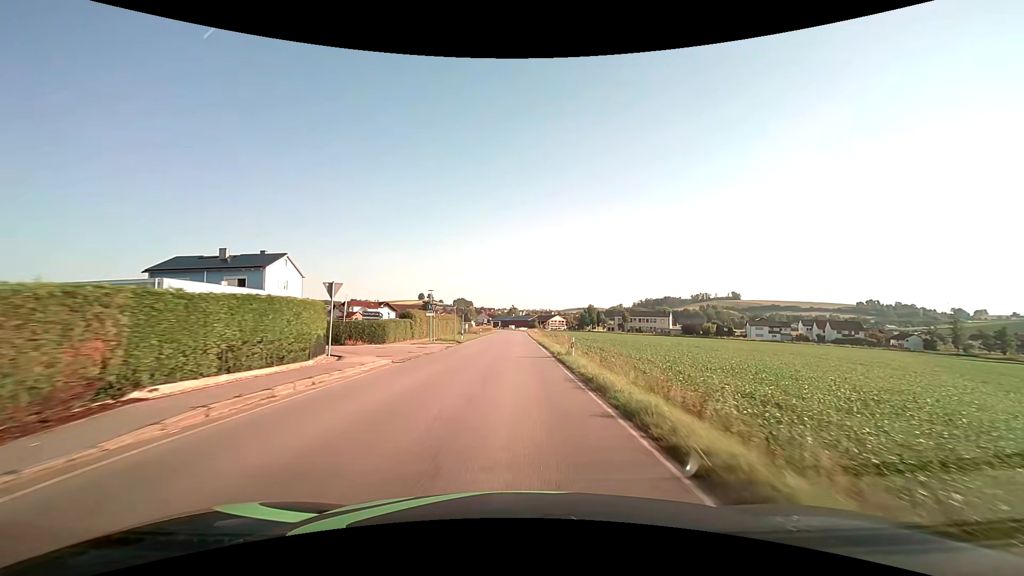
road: secondary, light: Day
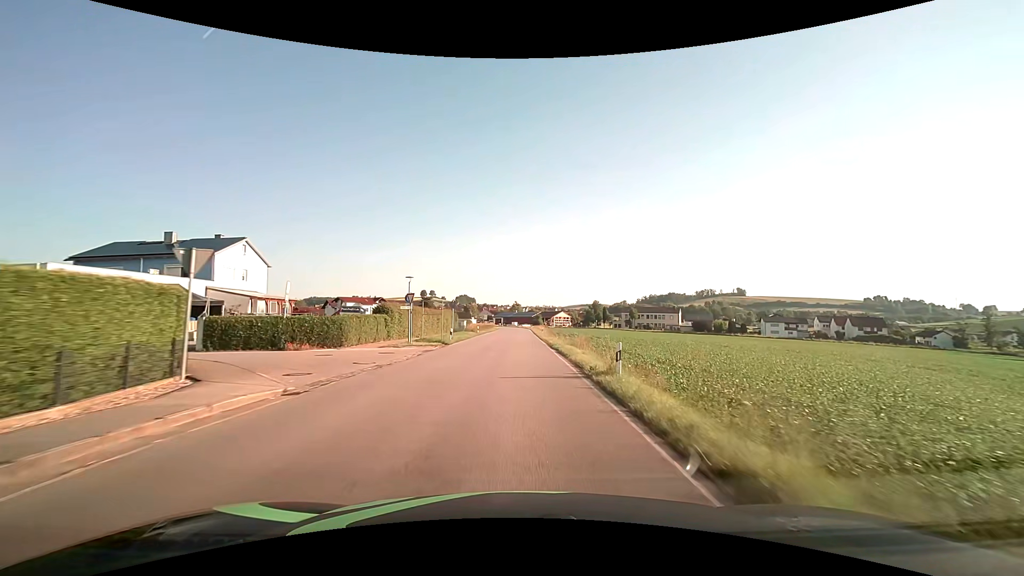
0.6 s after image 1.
(0.0, +9.3) m; 0°
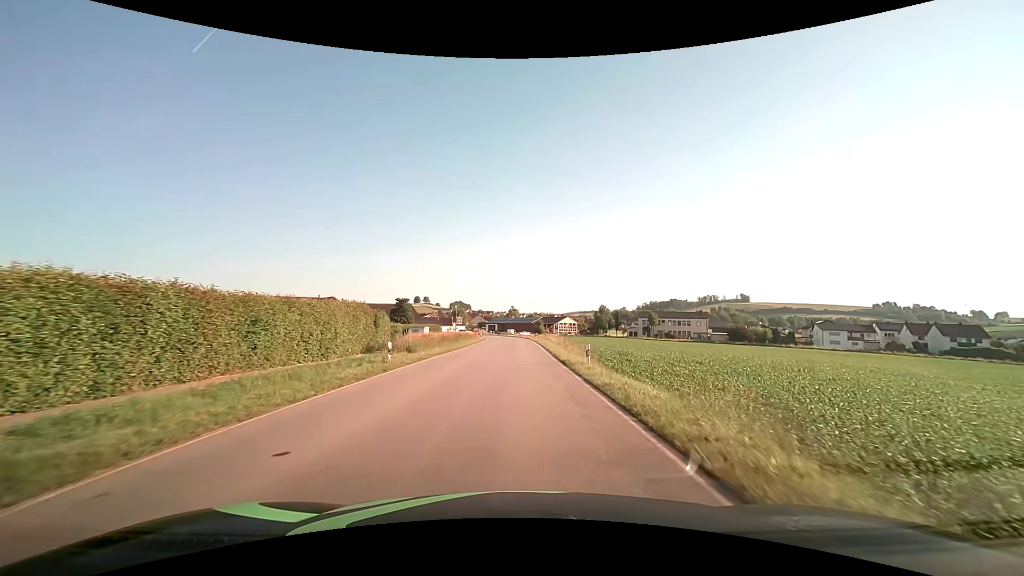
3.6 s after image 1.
(-0.1, +39.1) m; 0°
(0, +10) (0, +20) (0, +30) (0, +40) (0, +50) (0, +60) (0, +70) (-1, +80) (-2, +90) (-4, +100) m
